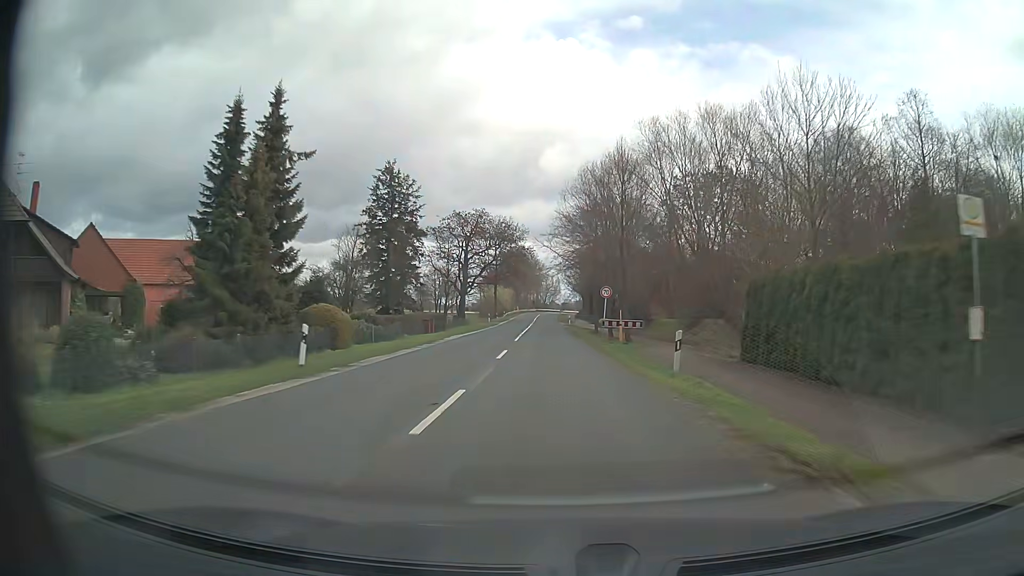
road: secondary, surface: asphalt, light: Day
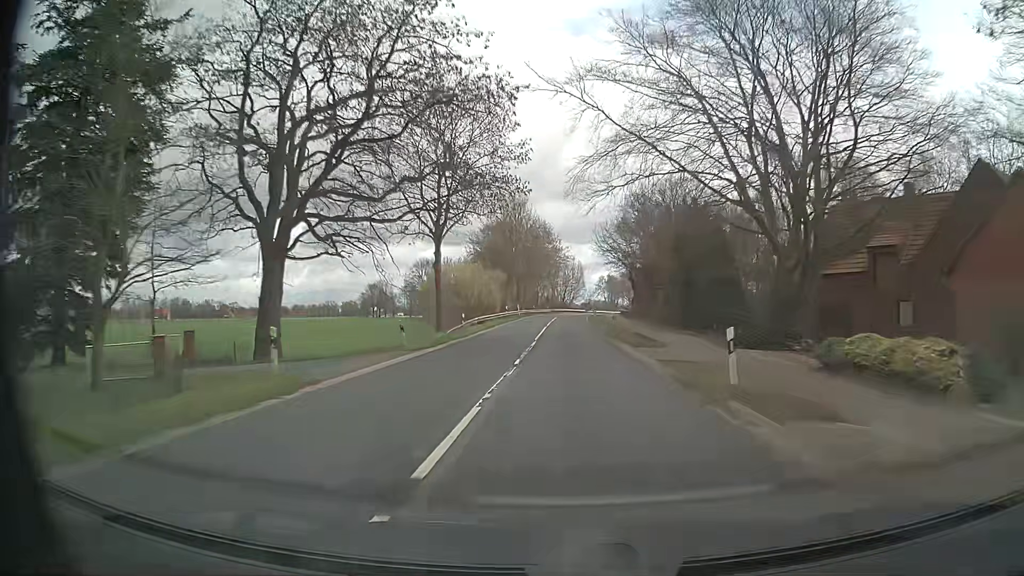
(-1.5, +62.4) m; -1°
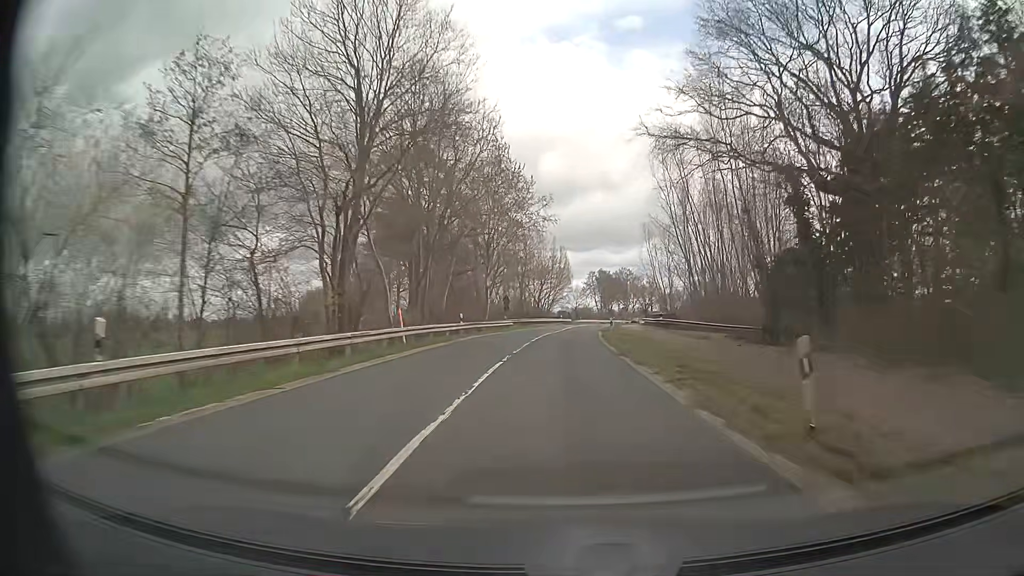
(+0.3, +58.4) m; +2°
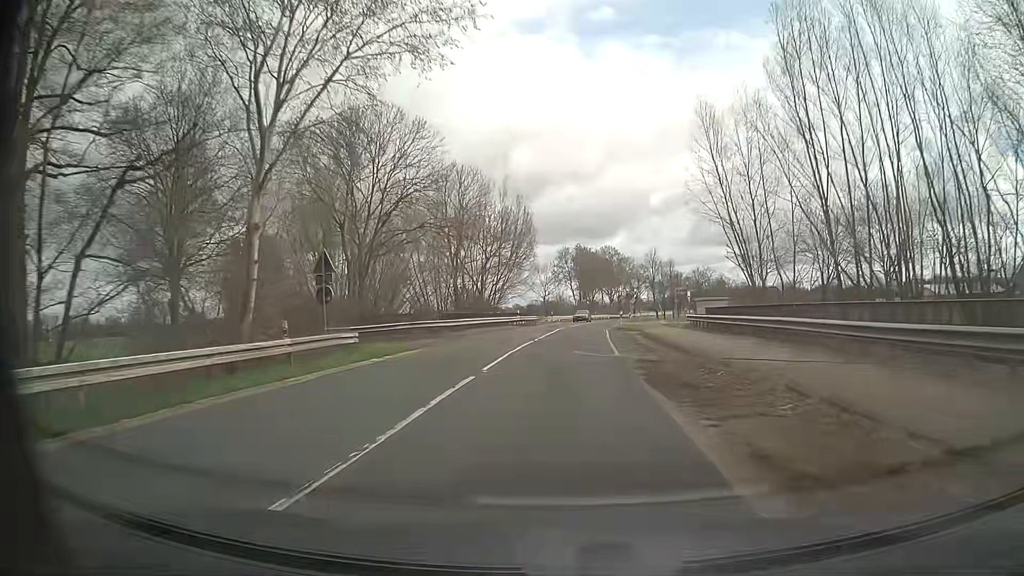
(+1.3, +43.3) m; +3°
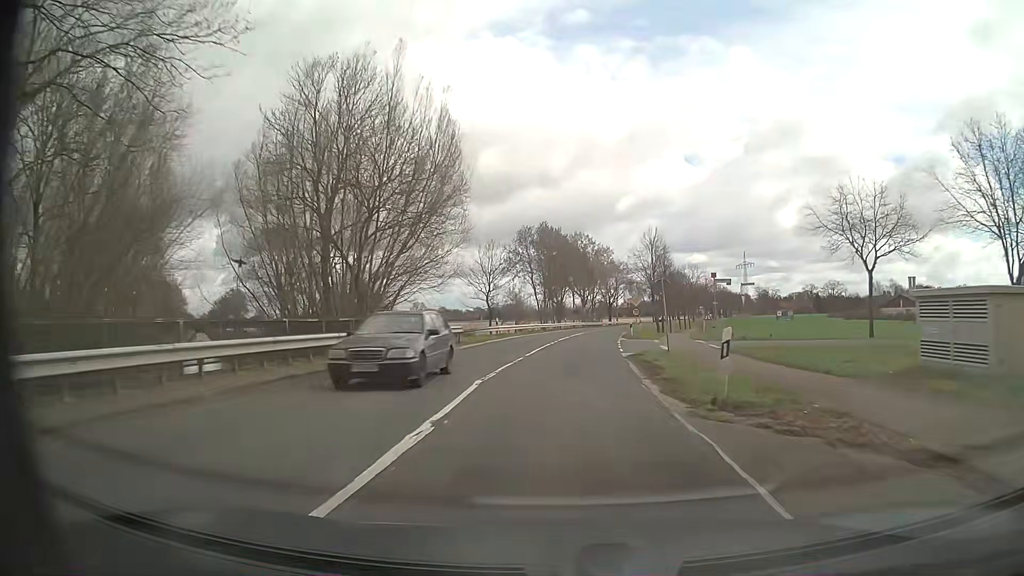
(+0.6, +31.4) m; +3°
(0, +10) (0, +20) (+1, +30) (+2, +40) (+3, +50) (+4, +60) (+6, +70) (+7, +80) (+9, +89) (+11, +99) m
